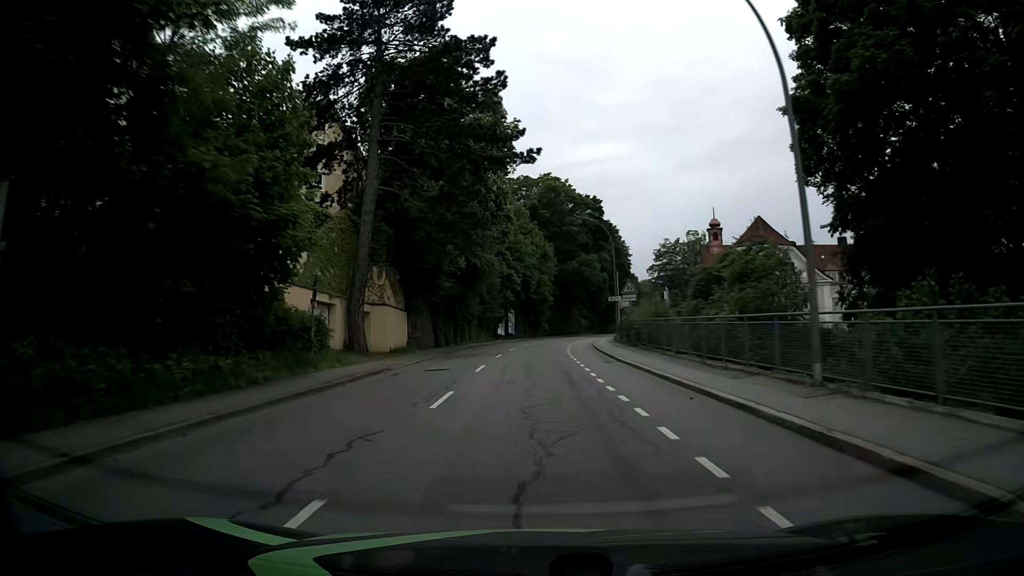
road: tertiary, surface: asphalt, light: Day
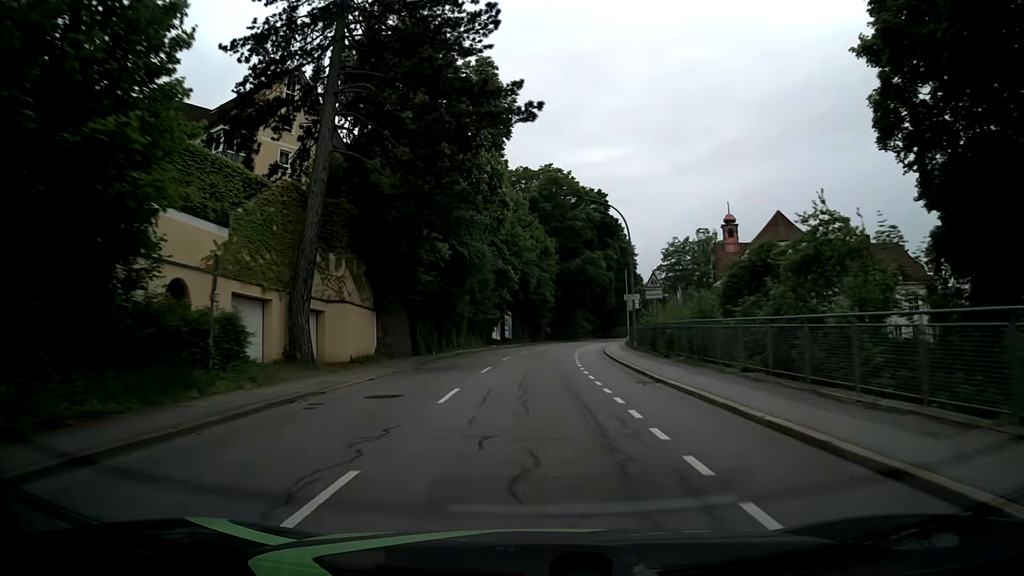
(0.0, +7.8) m; 0°
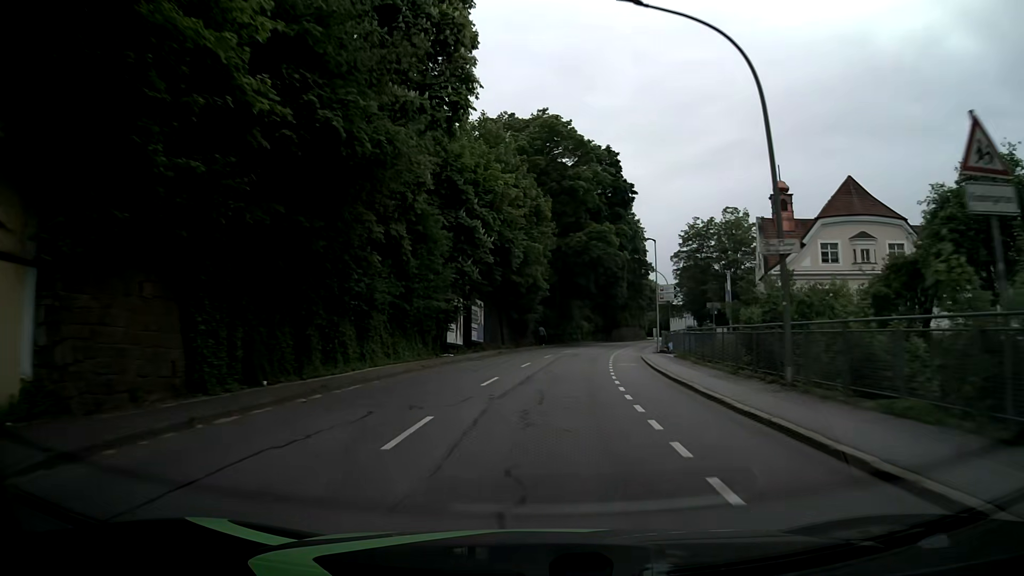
(+0.1, +23.2) m; +1°
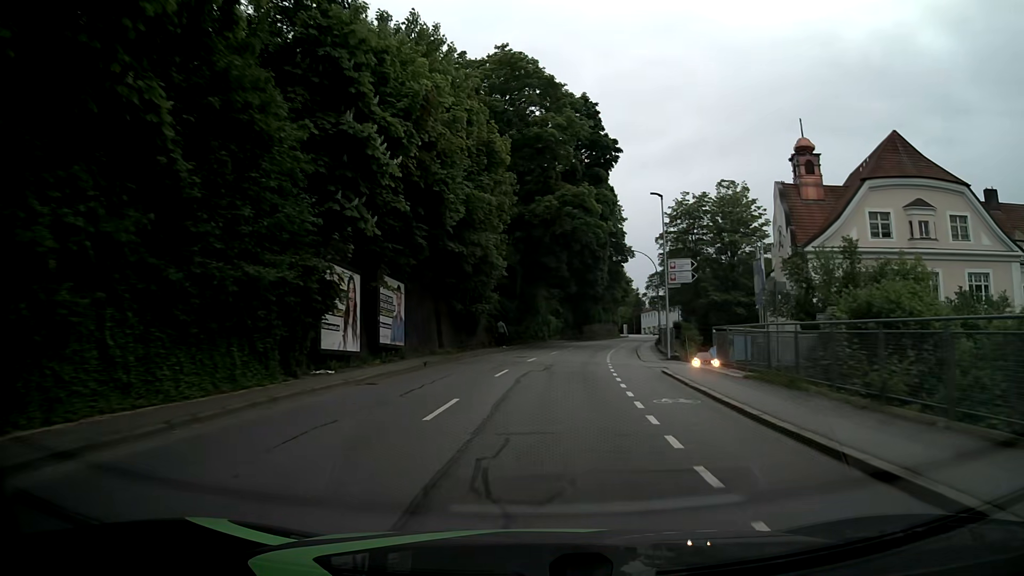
(+0.5, +15.5) m; +3°
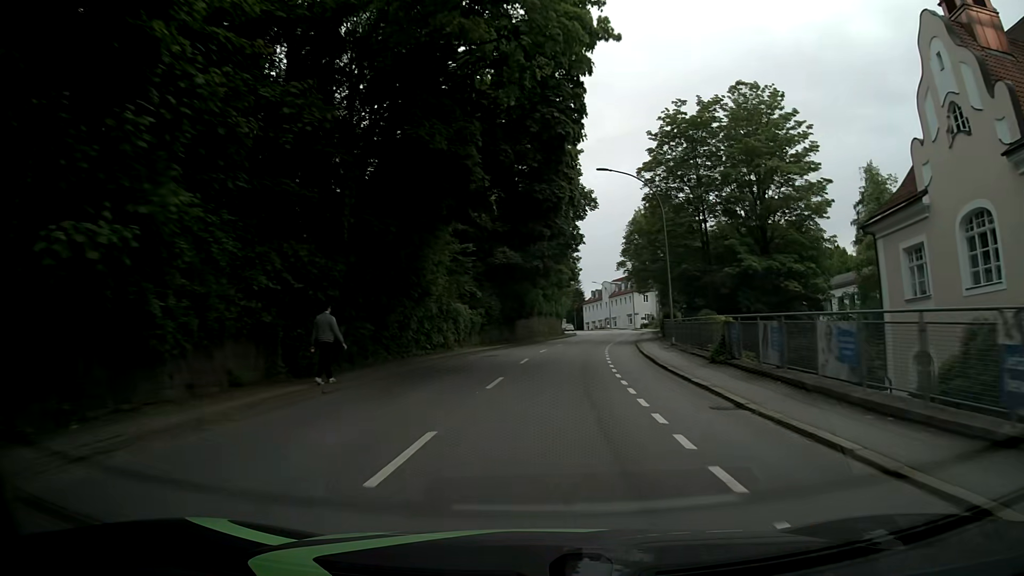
(+1.7, +31.1) m; +6°
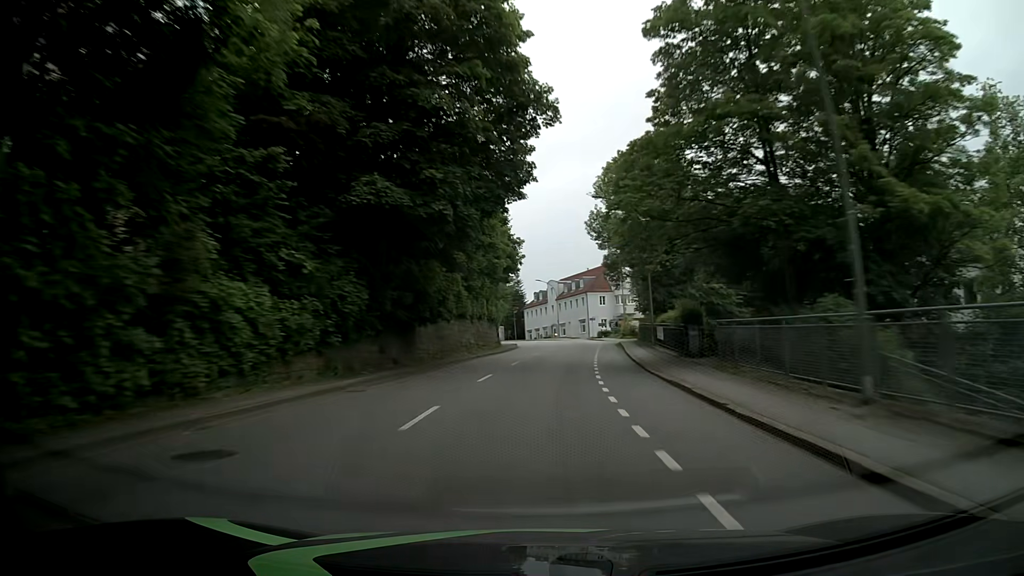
(+1.2, +23.4) m; +5°
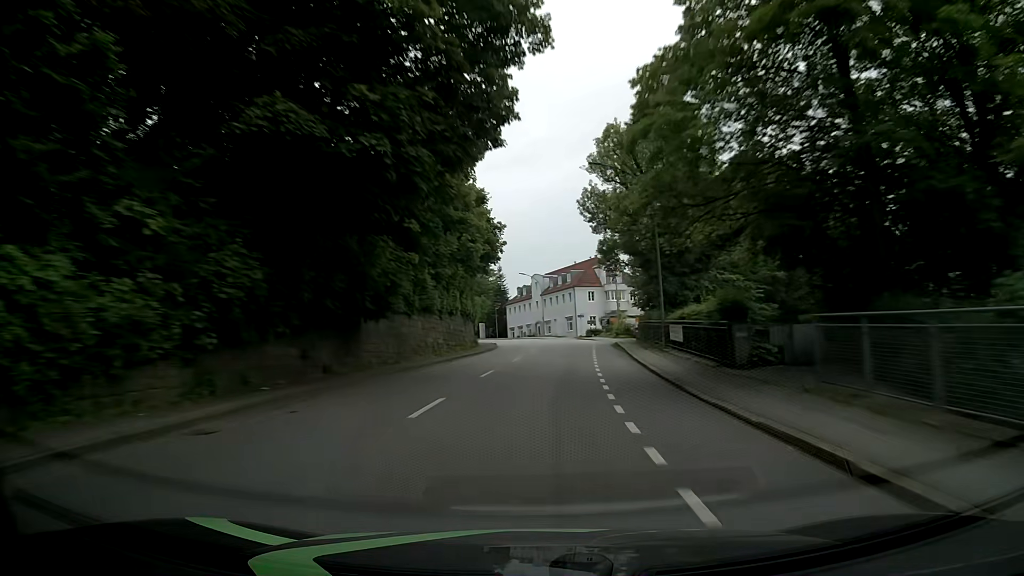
(+0.2, +7.8) m; +2°
